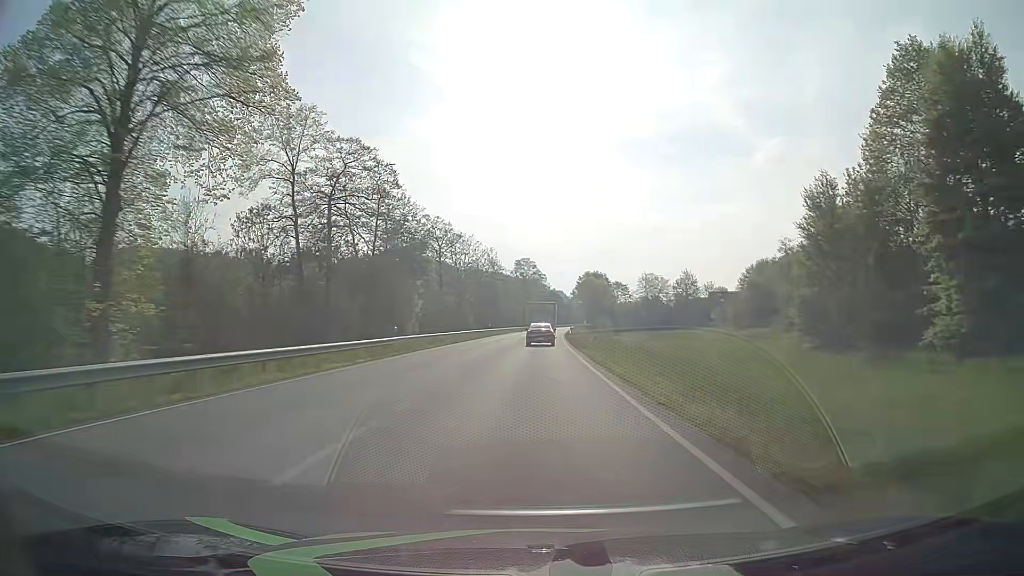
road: primary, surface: asphalt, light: Day
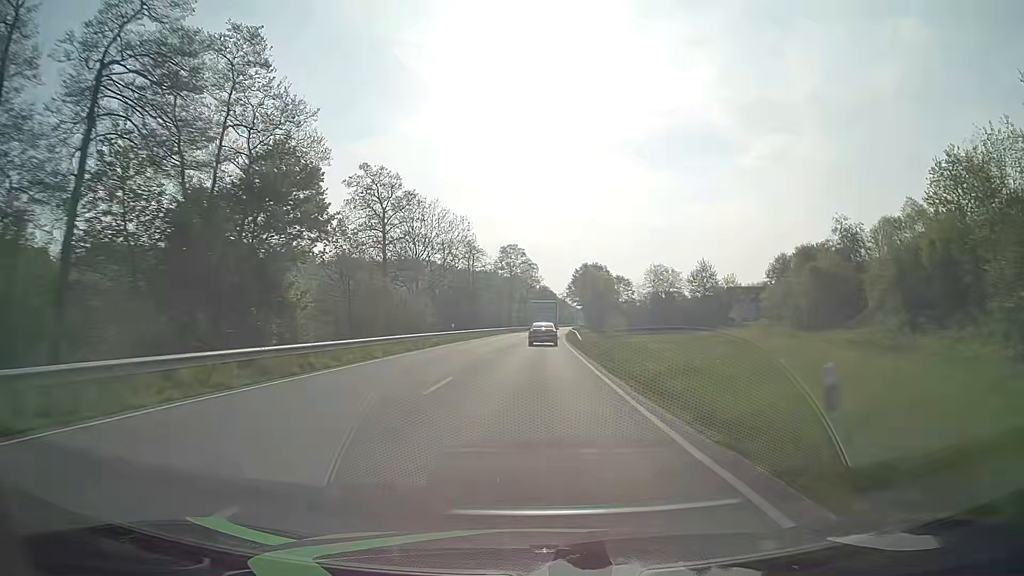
(+0.1, +28.9) m; +1°
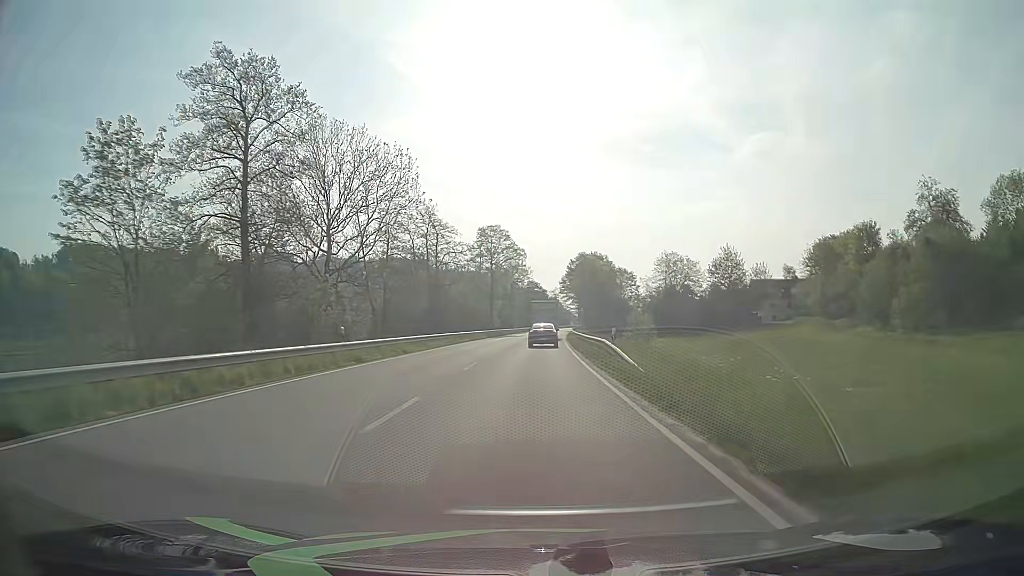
(+0.3, +28.6) m; +1°
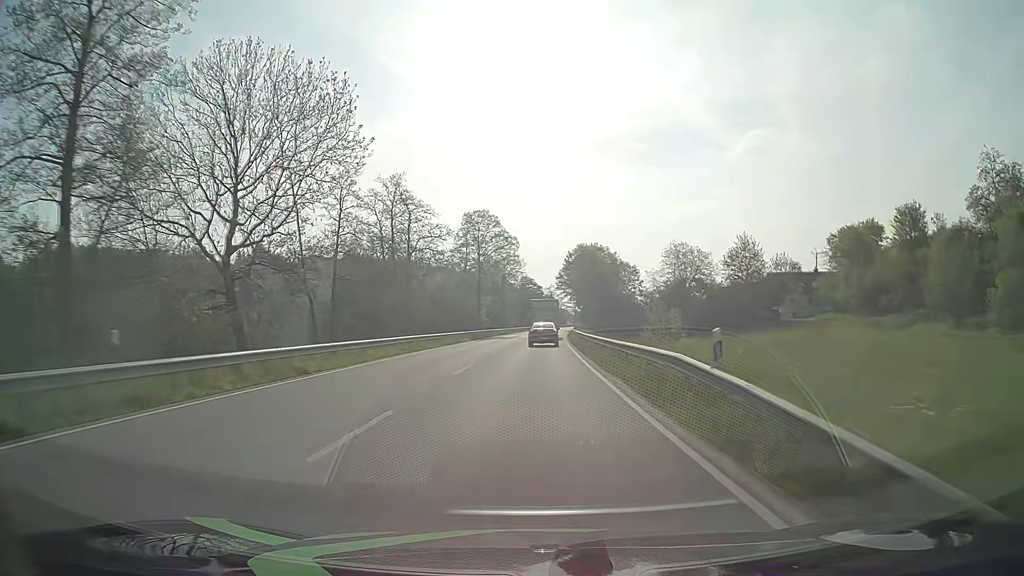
(+0.1, +14.2) m; +1°
(0, +10) (0, +20) (0, +30) (0, +40) (+1, +50) (+1, +60) (+1, +70) (+2, +80) (+2, +90) (+3, +100) m
